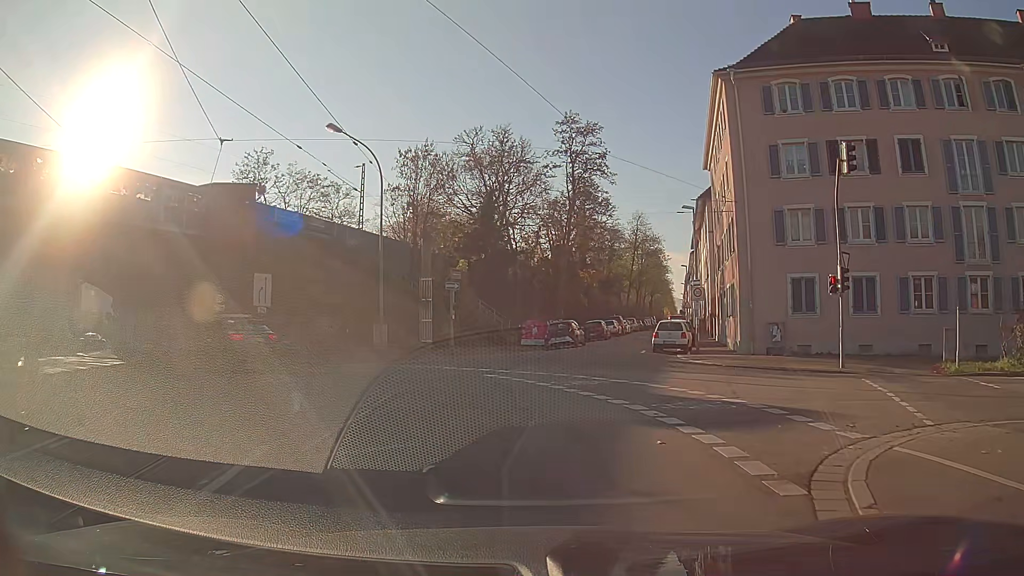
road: primary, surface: asphalt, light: Day
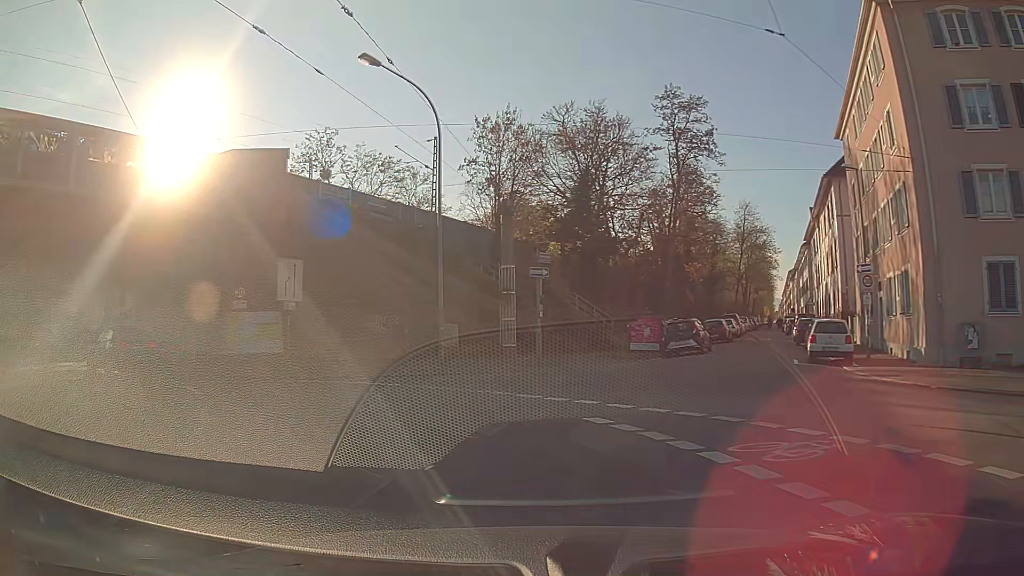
(-0.6, +8.0) m; -11°
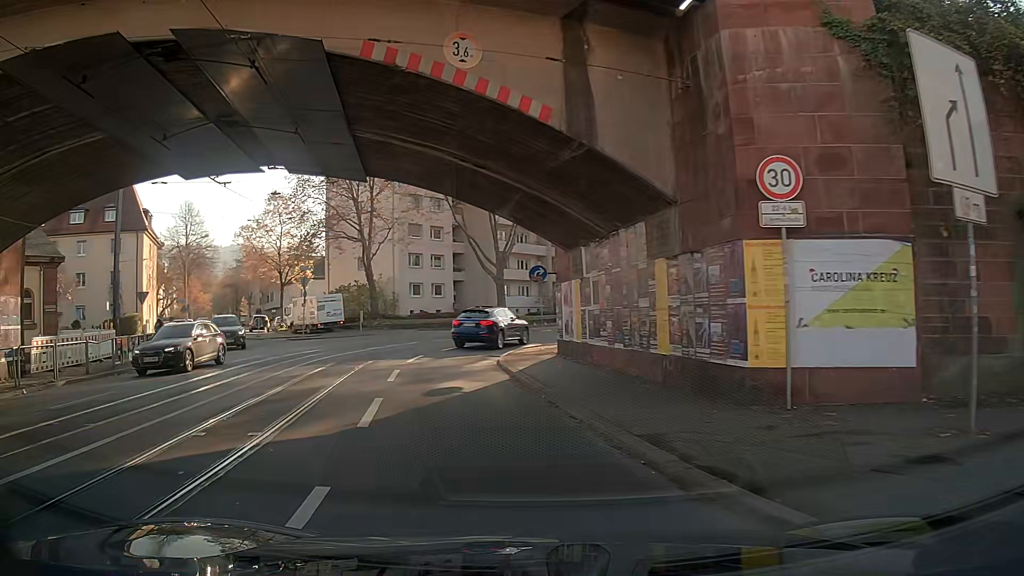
(-7.2, +17.8) m; -42°
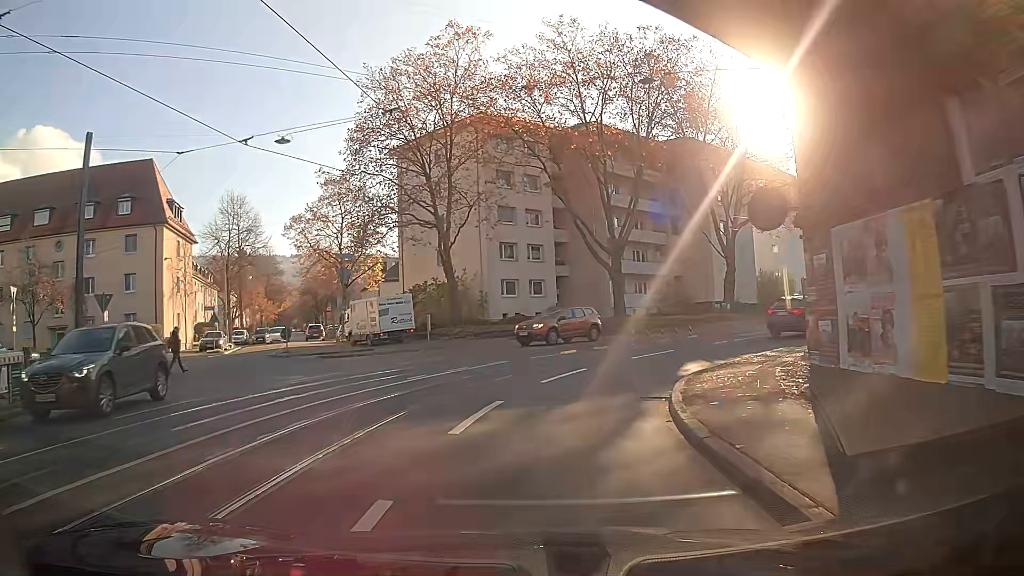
(-1.3, +12.5) m; -8°
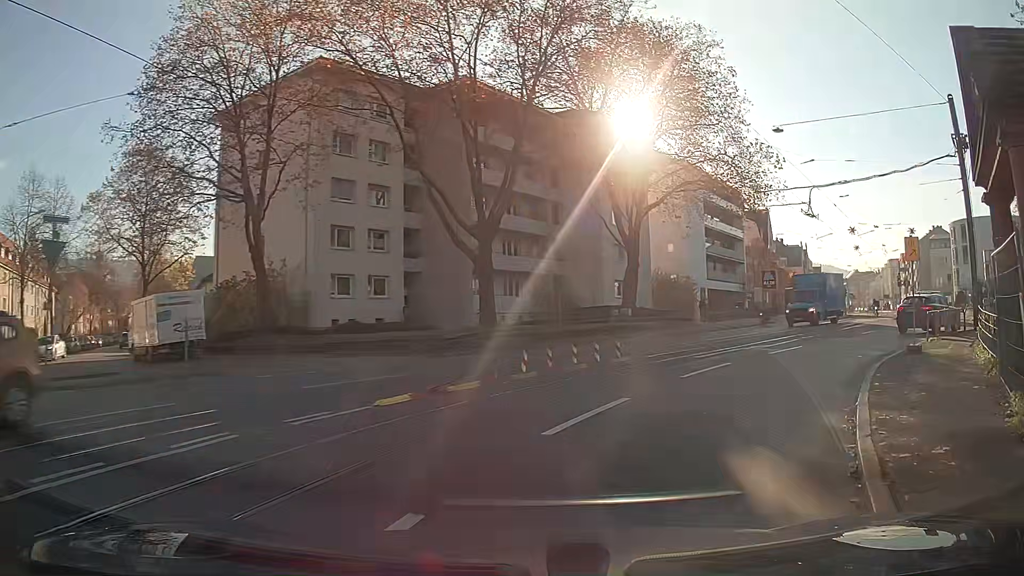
(+1.8, +12.2) m; +19°
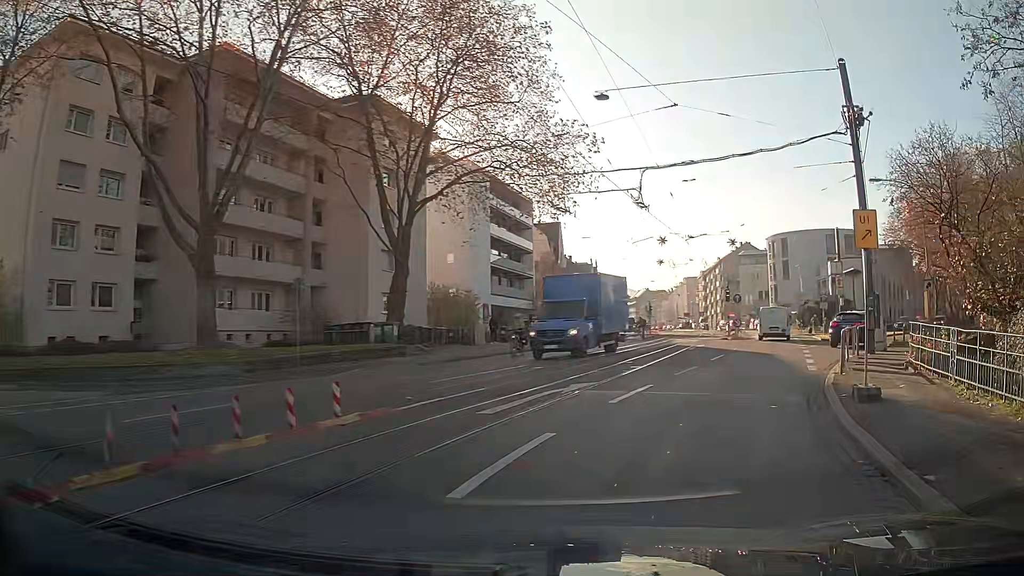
(+1.1, +7.9) m; +17°
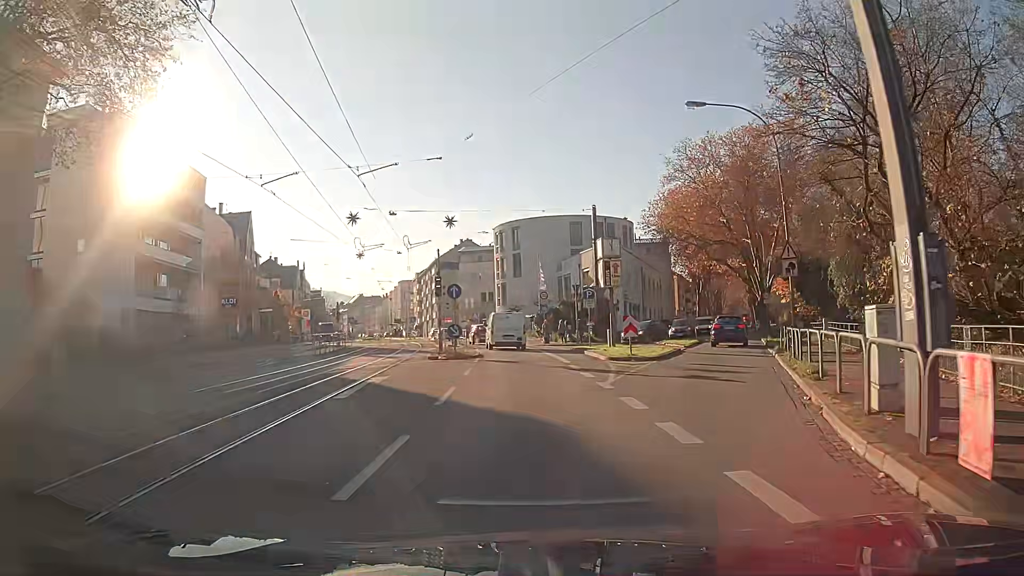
(+3.8, +16.7) m; +19°
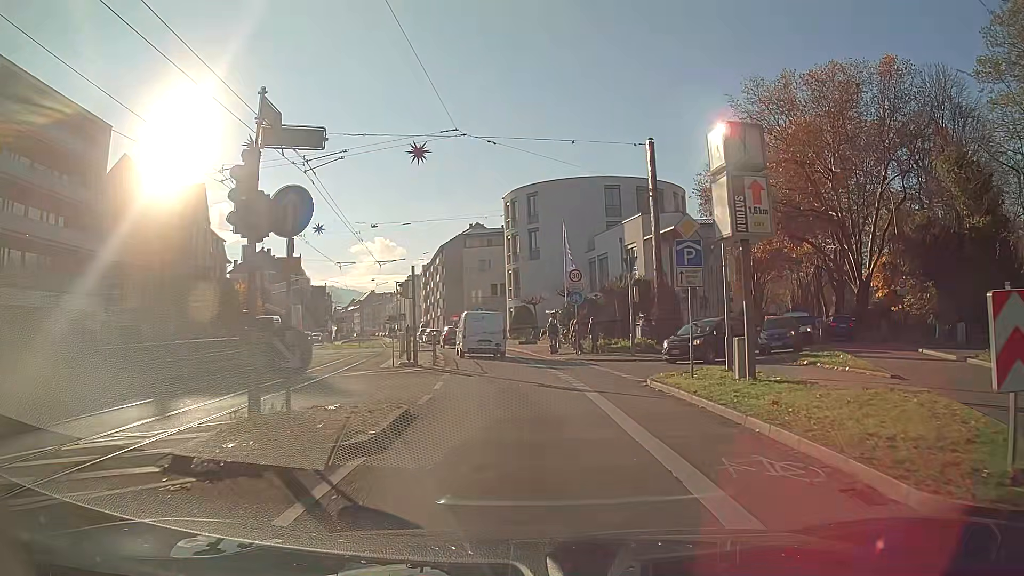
(-0.1, +19.3) m; -2°
